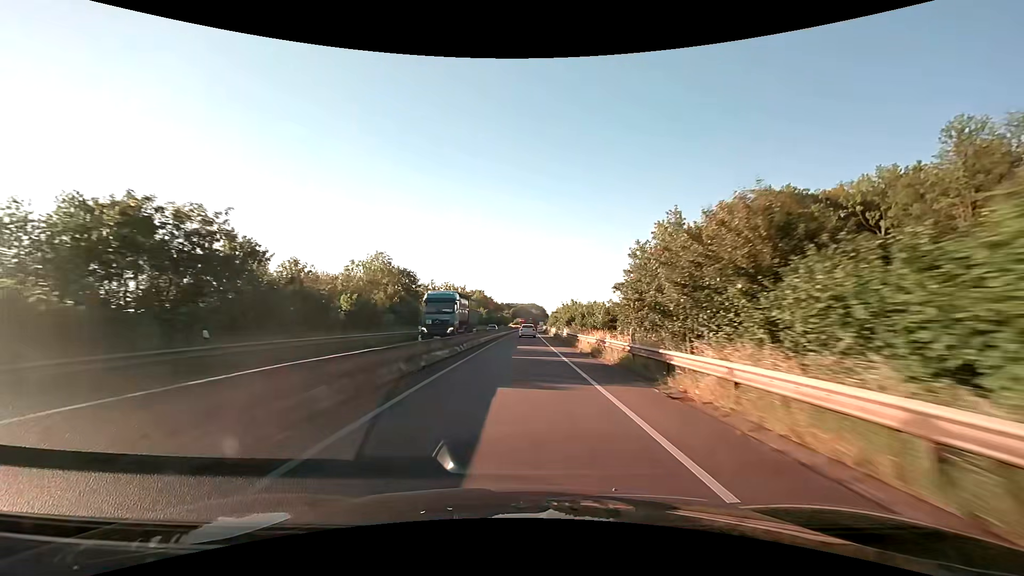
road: trunk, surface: asphalt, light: Day
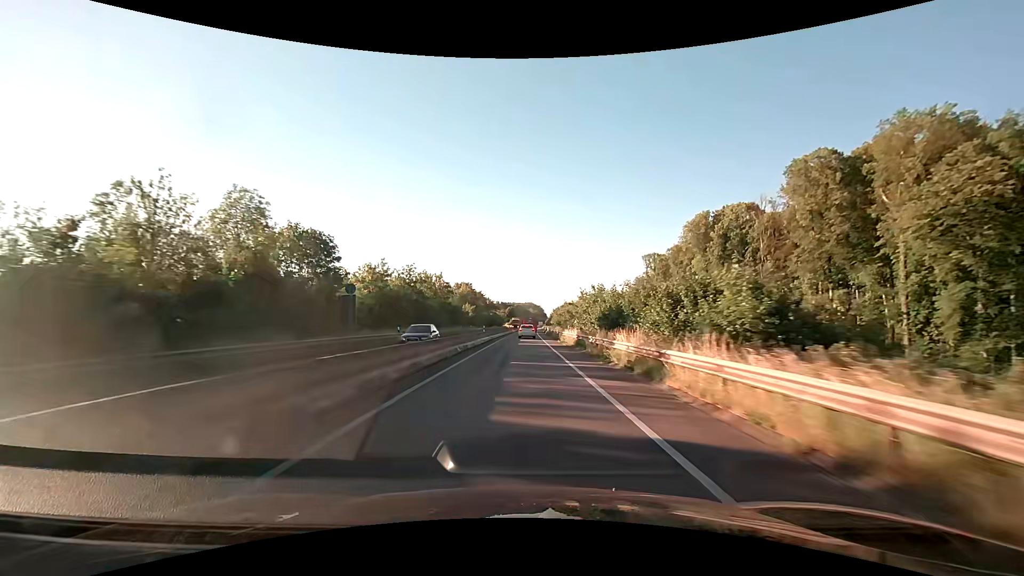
(+0.1, +27.7) m; 0°
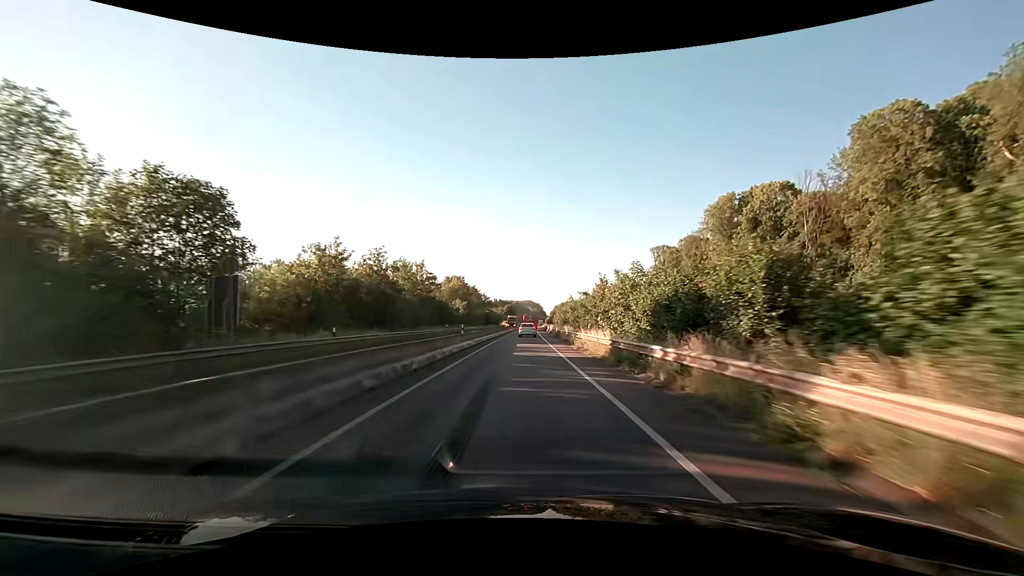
(0.0, +13.5) m; 0°
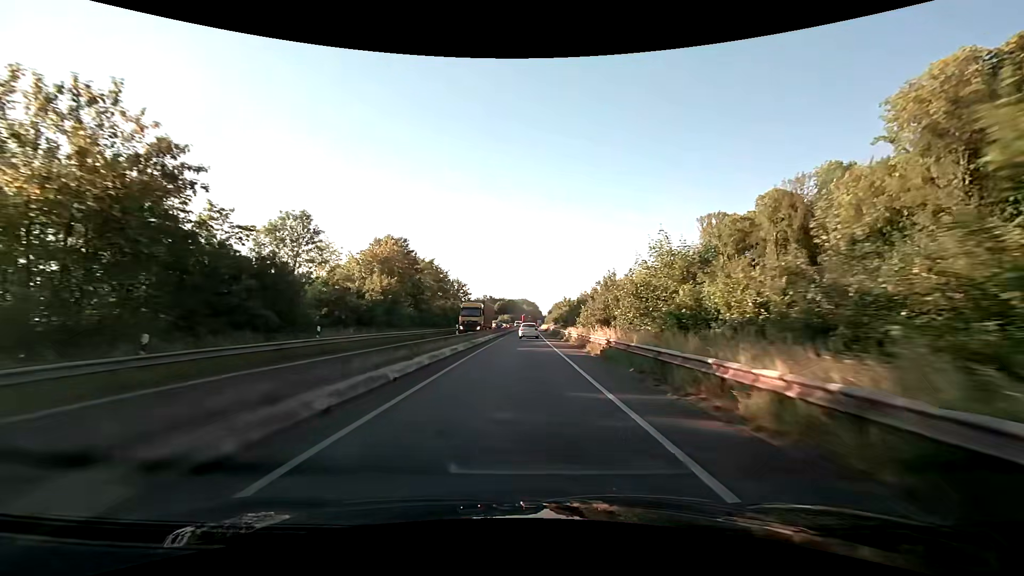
(+0.2, +50.3) m; +1°
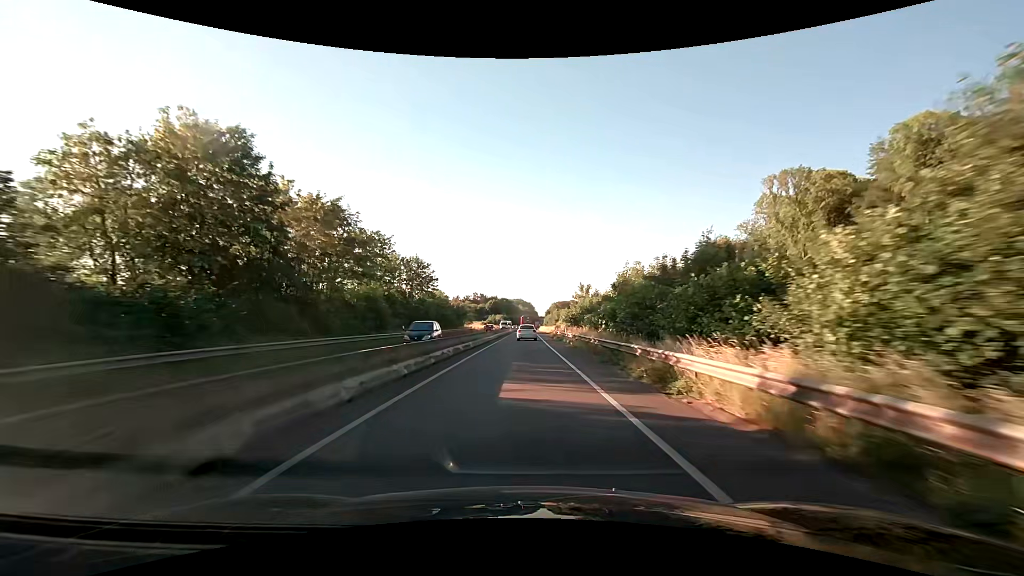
(+0.2, +35.0) m; +1°
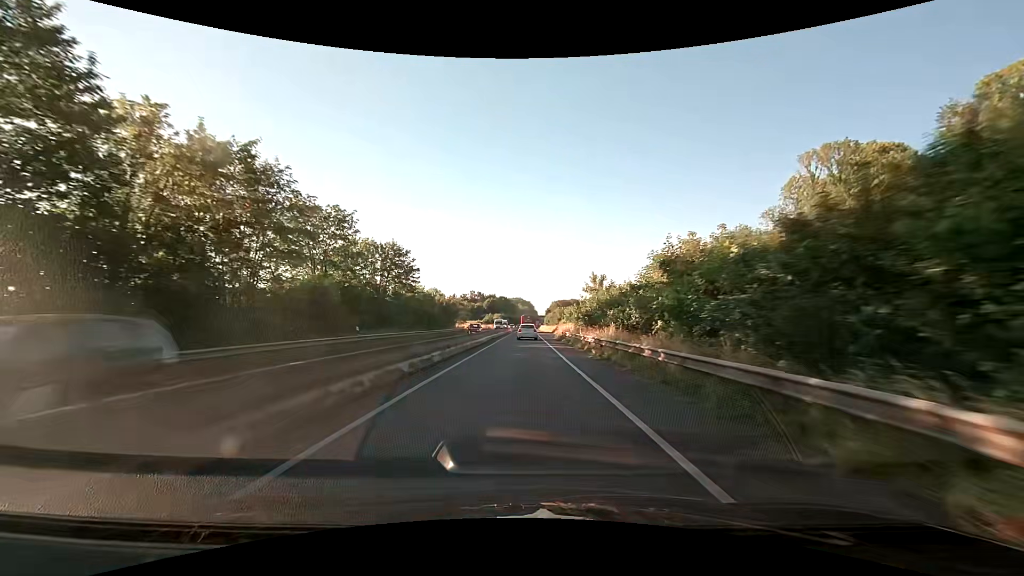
(0.0, +11.5) m; 0°
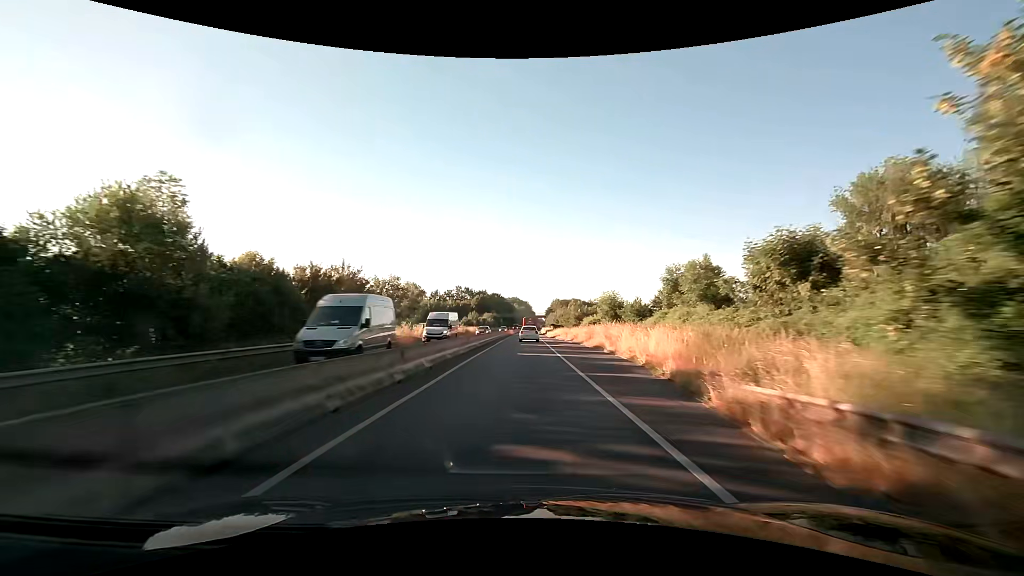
(+0.1, +45.7) m; 0°
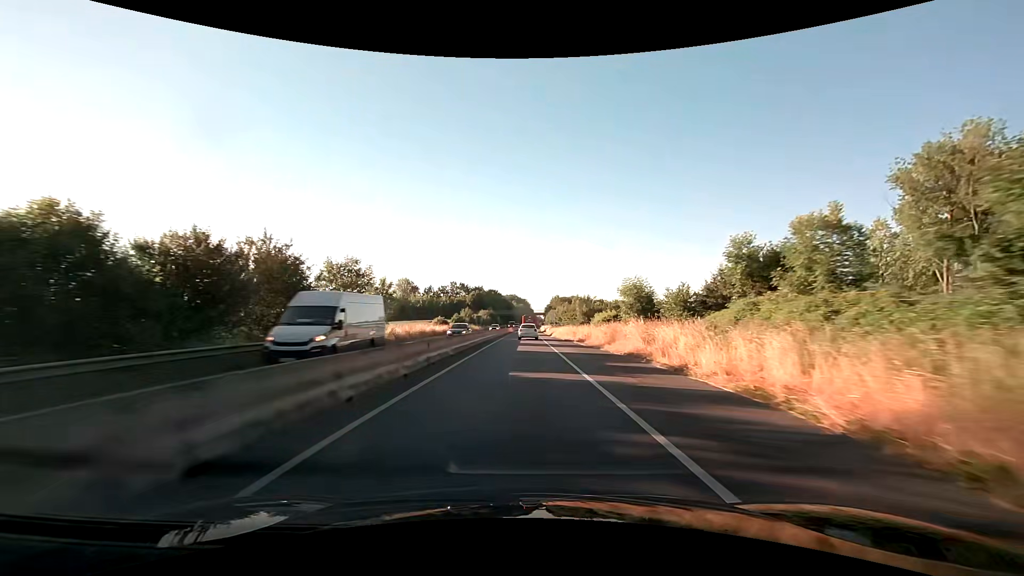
(0.0, +11.4) m; 0°
(0, +10) (0, +20) (0, +30) (0, +40) (0, +50) (0, +60) (0, +70) (+1, +80) (+1, +90) (+1, +100) m
